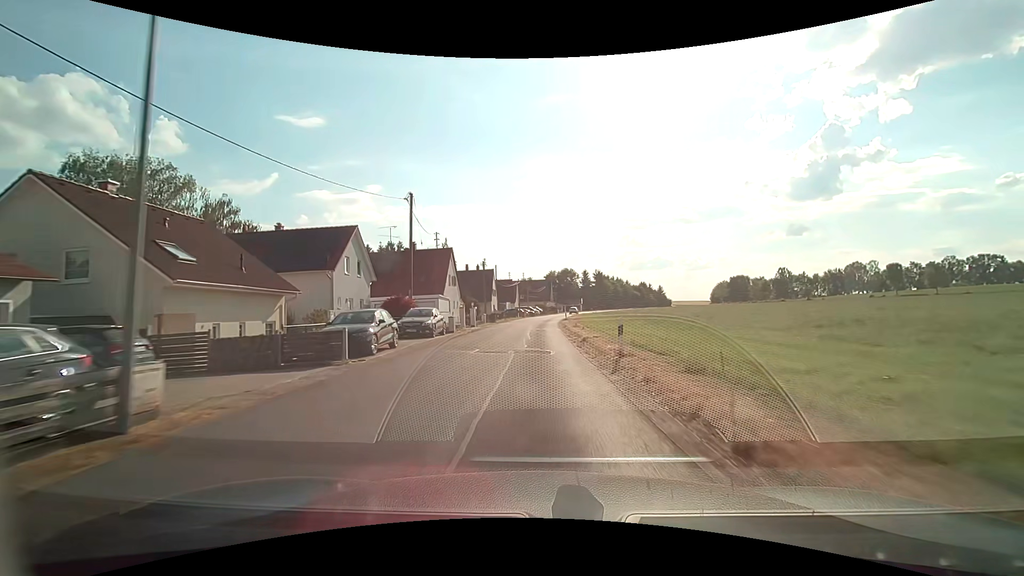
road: tertiary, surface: asphalt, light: Day
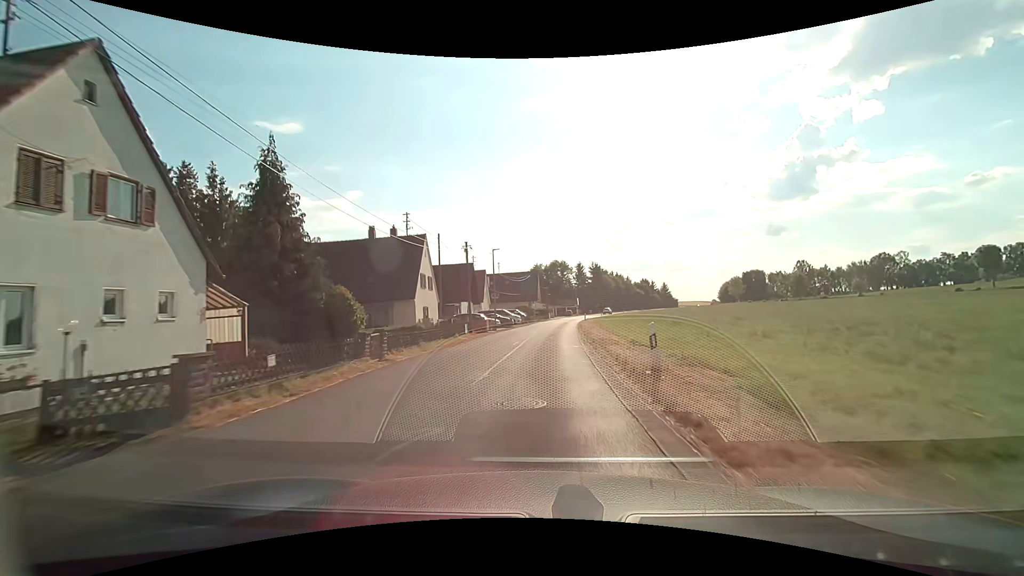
(+0.5, +42.2) m; +2°
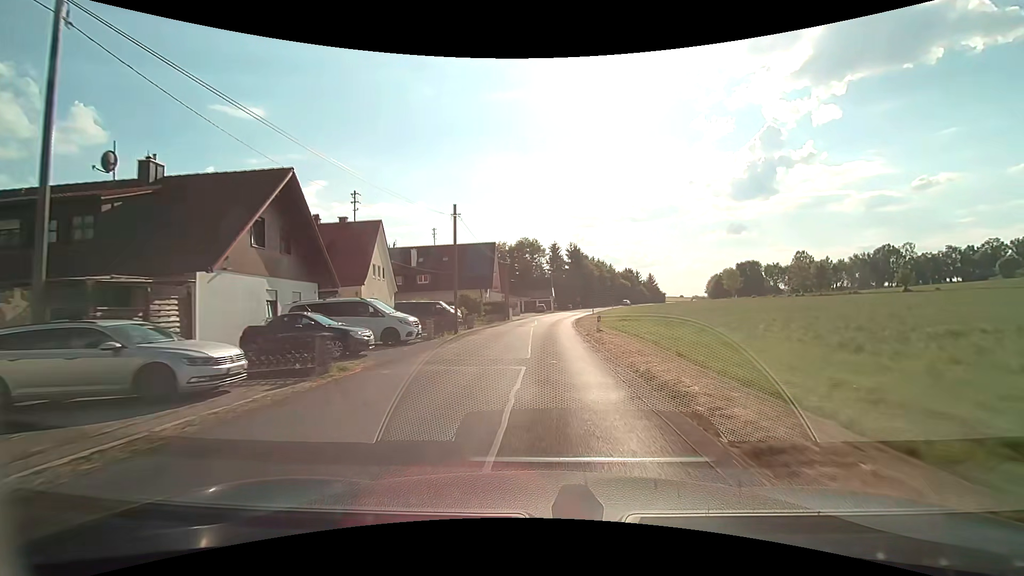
(+1.5, +37.5) m; +4°
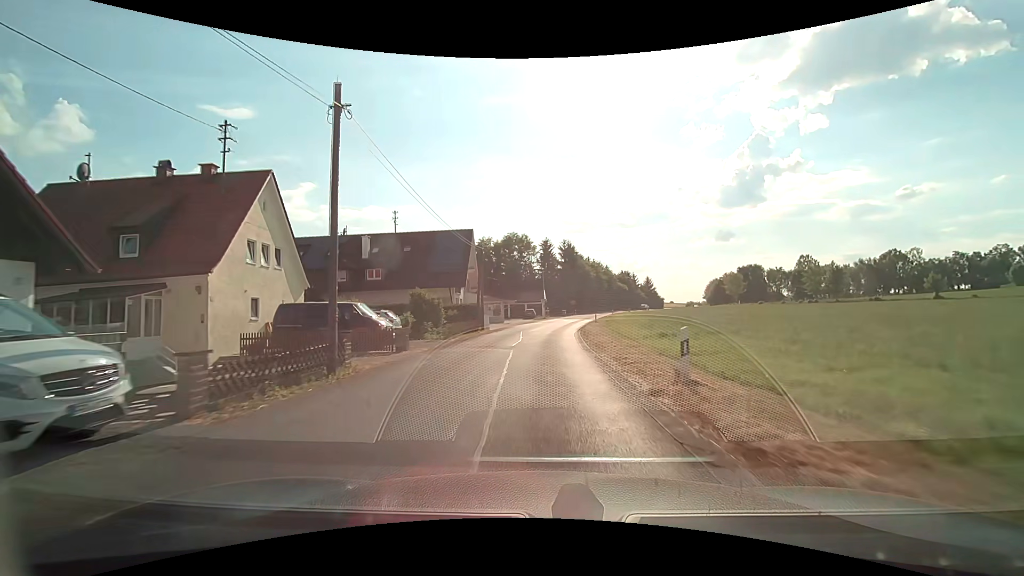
(+0.1, +14.1) m; +1°
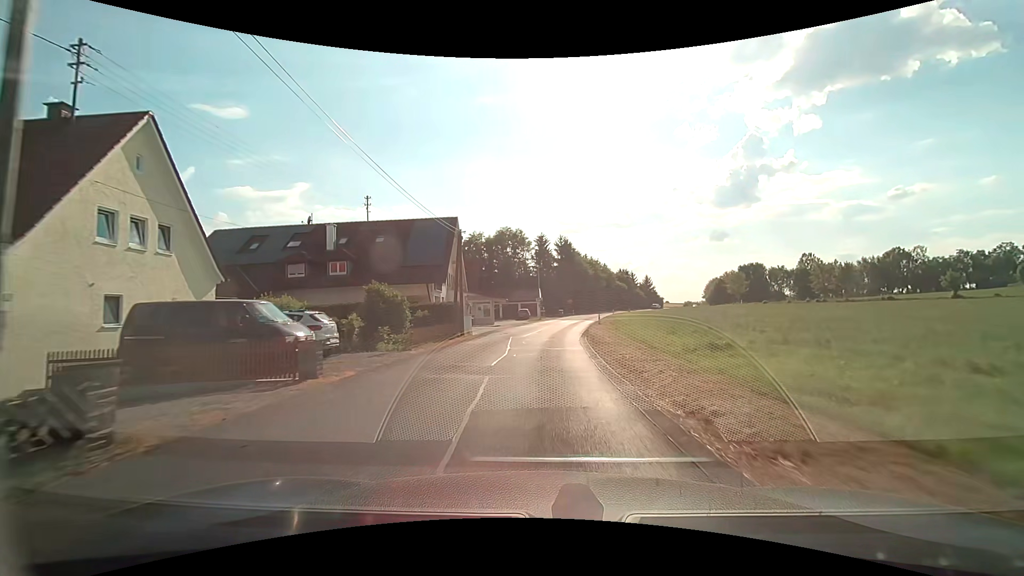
(0.0, +6.9) m; +1°
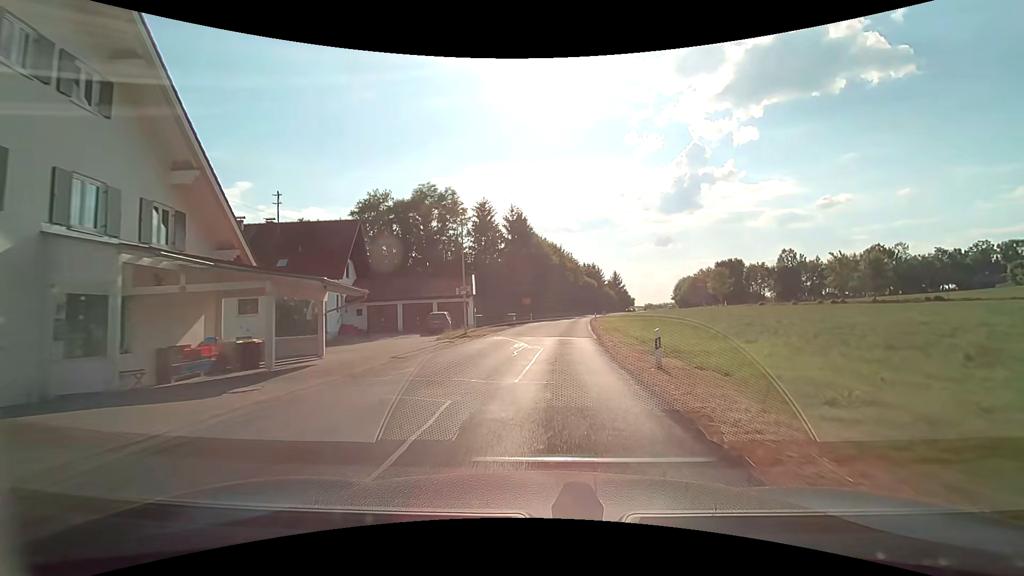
(+1.3, +33.6) m; +6°
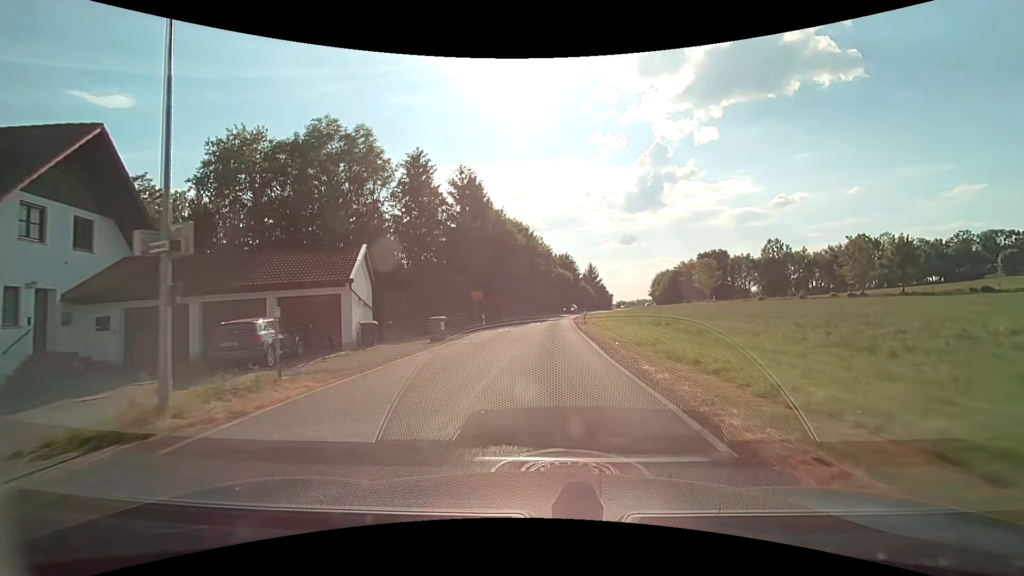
(+0.6, +20.1) m; +4°
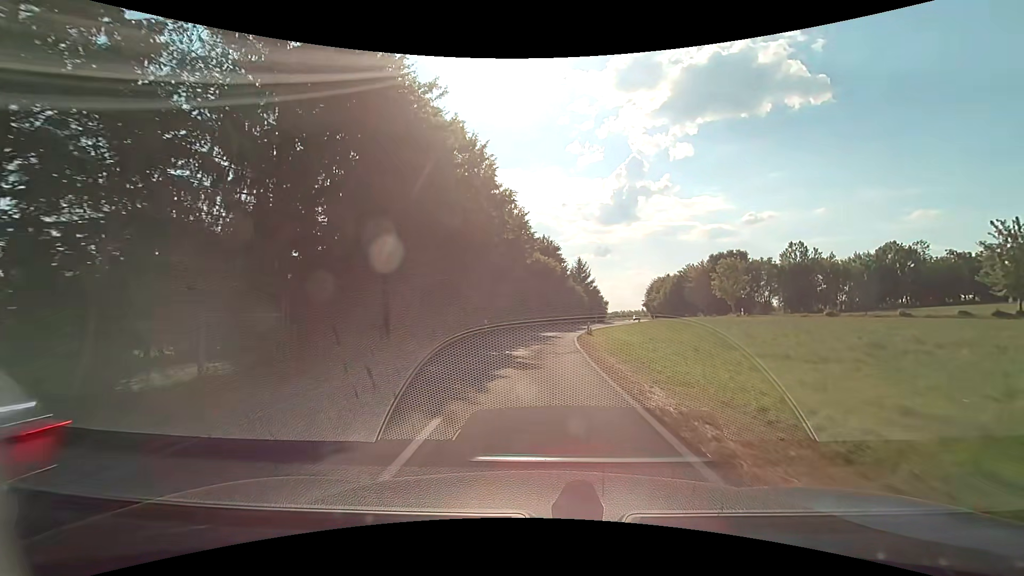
(+0.7, +34.5) m; +3°
(0, +10) (0, +20) (+1, +30) (+2, +40) (+4, +50) (+7, +59) (+10, +69) (+13, +78) (+16, +88) (+19, +97) m
